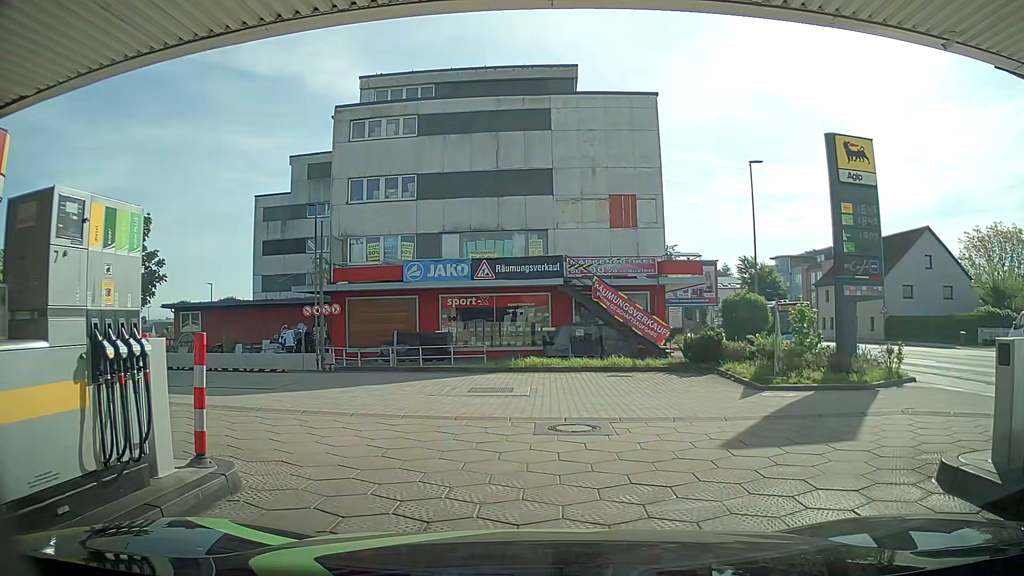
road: service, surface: paving_stones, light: Day
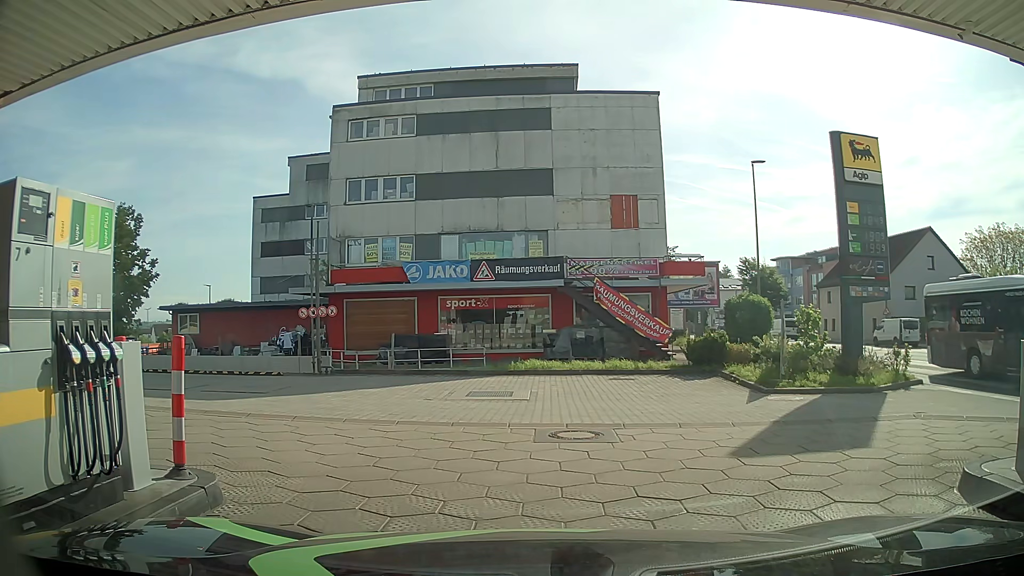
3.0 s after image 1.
(0.0, +0.4) m; 0°
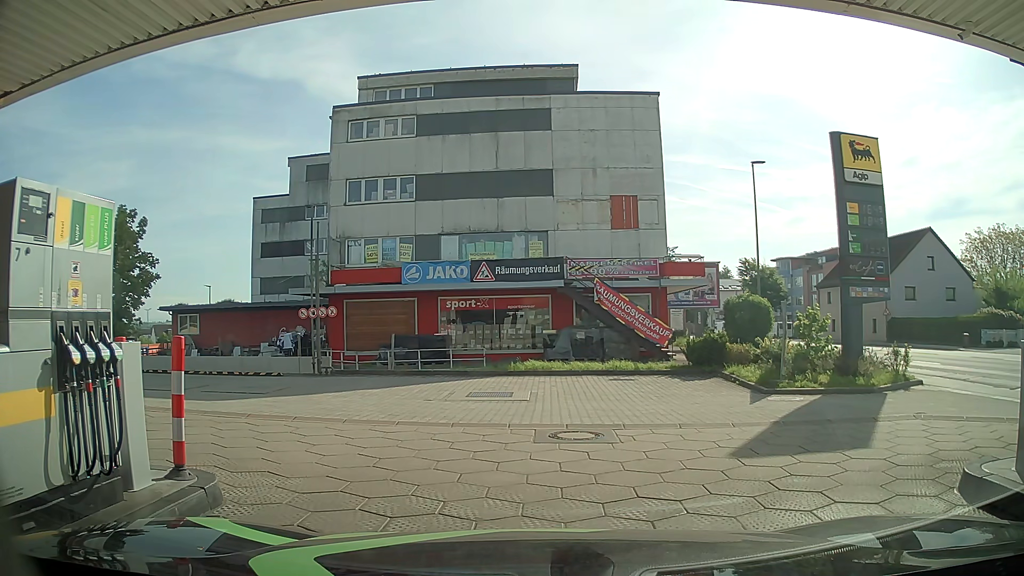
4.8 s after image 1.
(0.0, 0.0) m; 0°
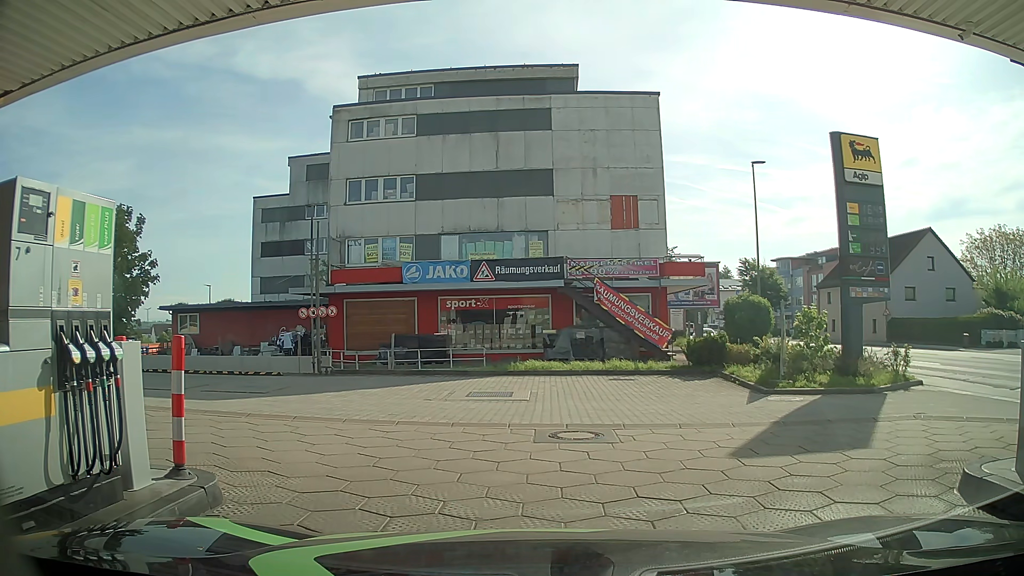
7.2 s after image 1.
(0.0, 0.0) m; 0°
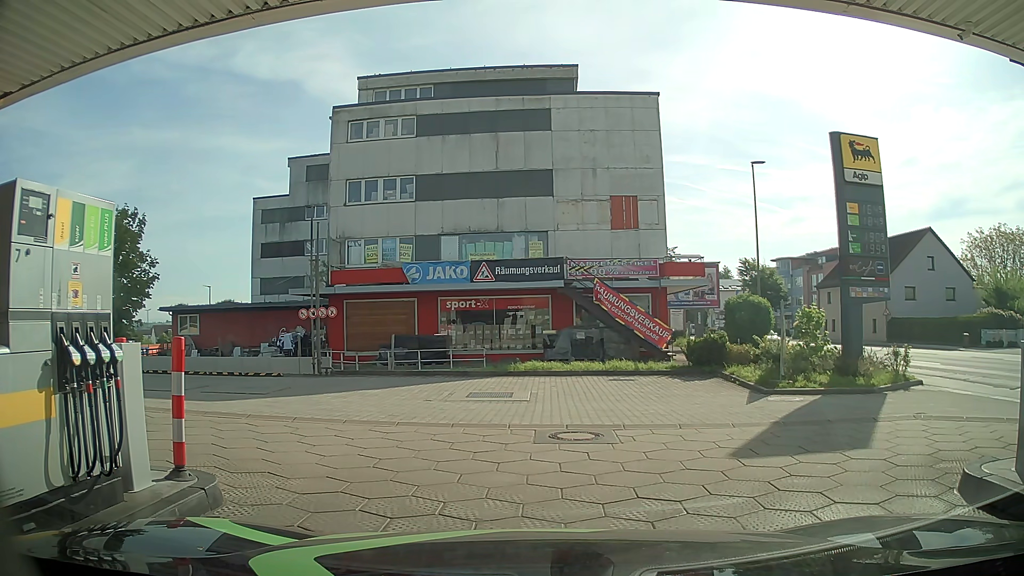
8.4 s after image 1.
(0.0, 0.0) m; 0°
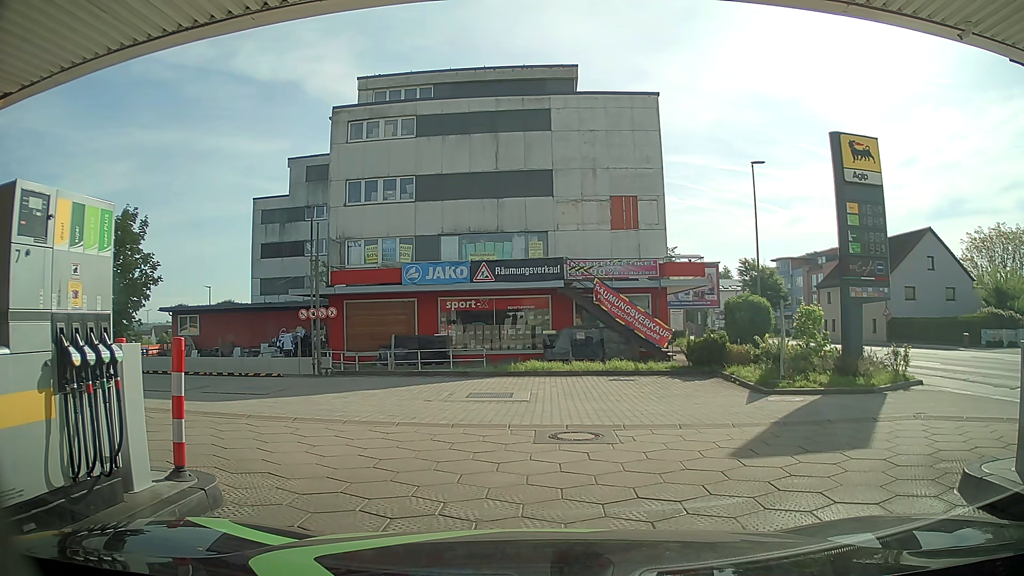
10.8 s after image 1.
(0.0, 0.0) m; 0°
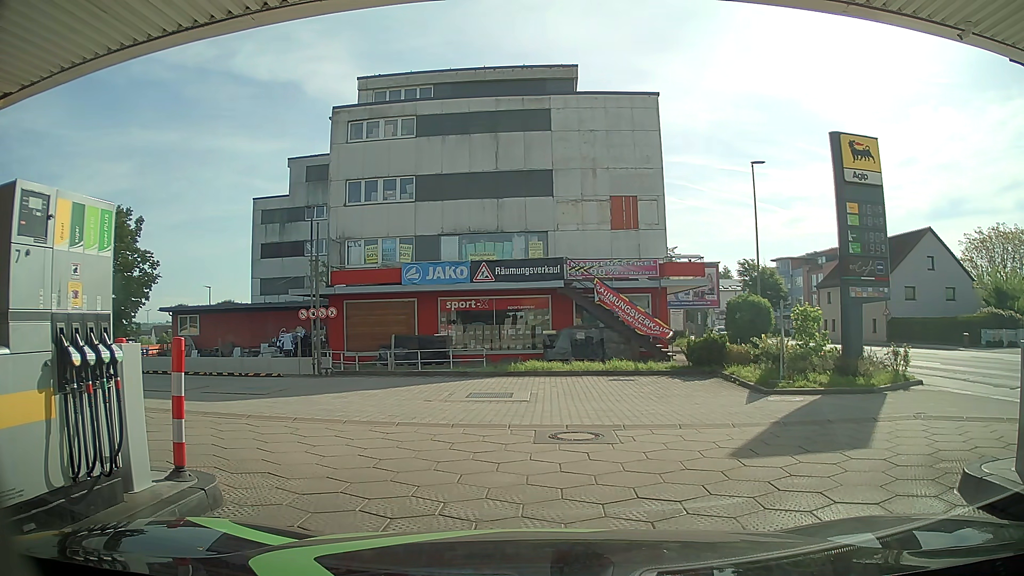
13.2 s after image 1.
(0.0, 0.0) m; 0°
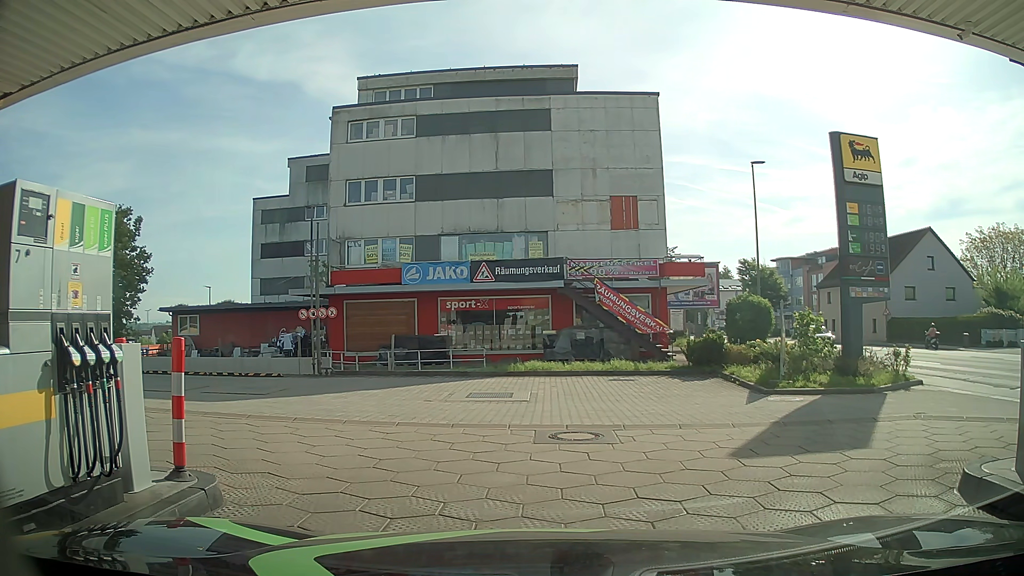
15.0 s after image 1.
(0.0, 0.0) m; 0°
